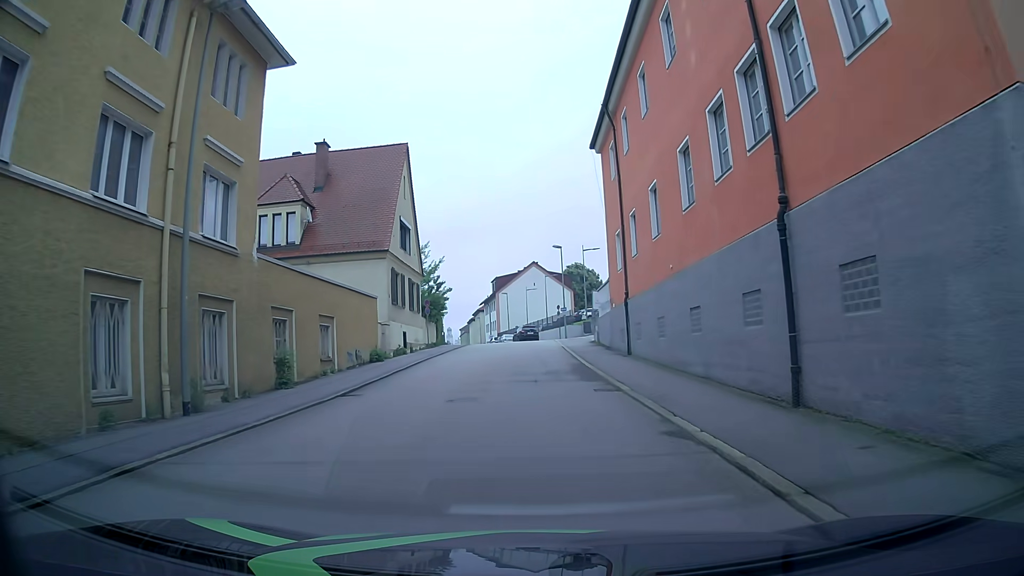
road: residential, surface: asphalt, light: Day
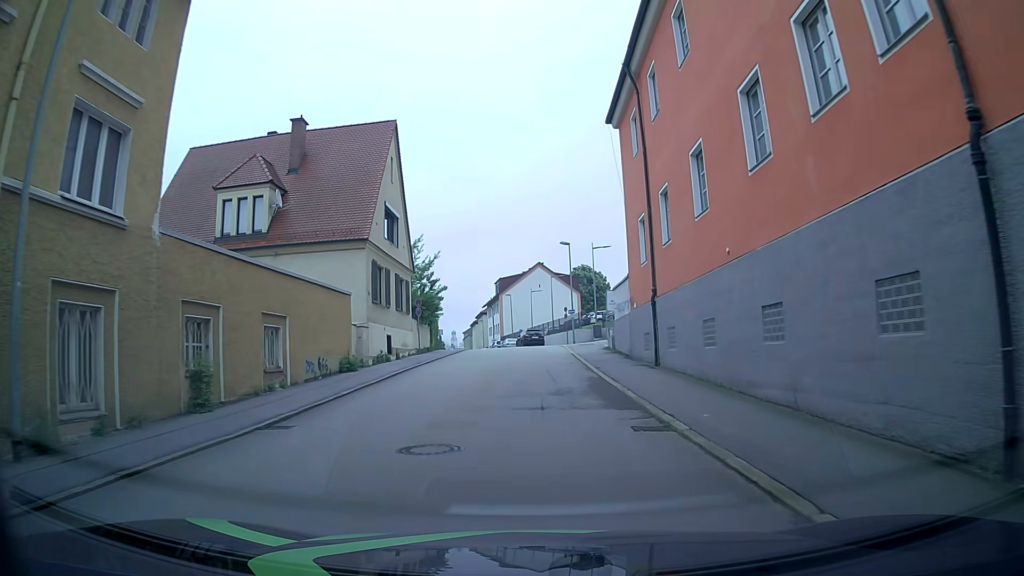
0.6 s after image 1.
(0.0, +4.9) m; 0°
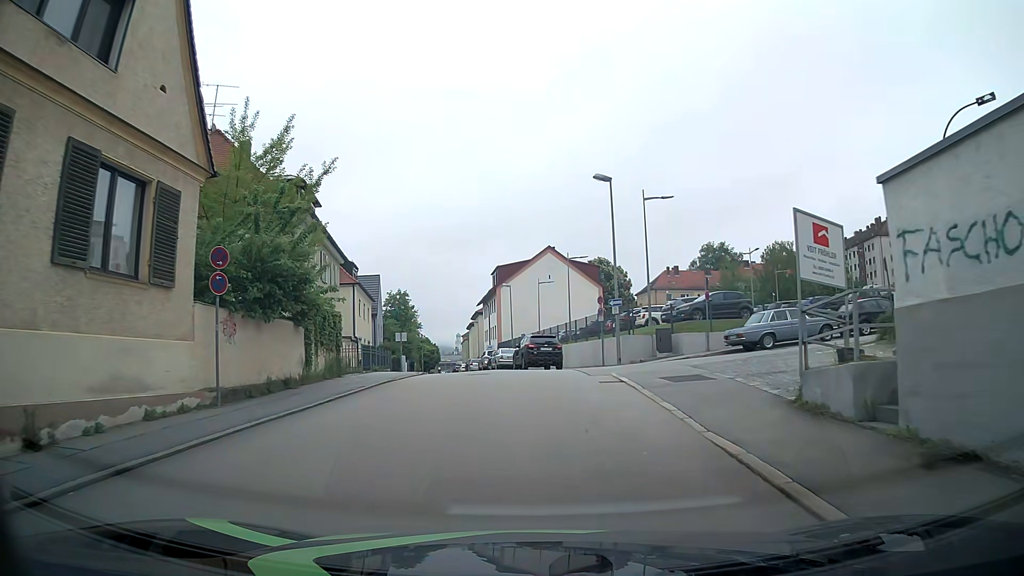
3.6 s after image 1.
(-0.4, +24.3) m; -2°
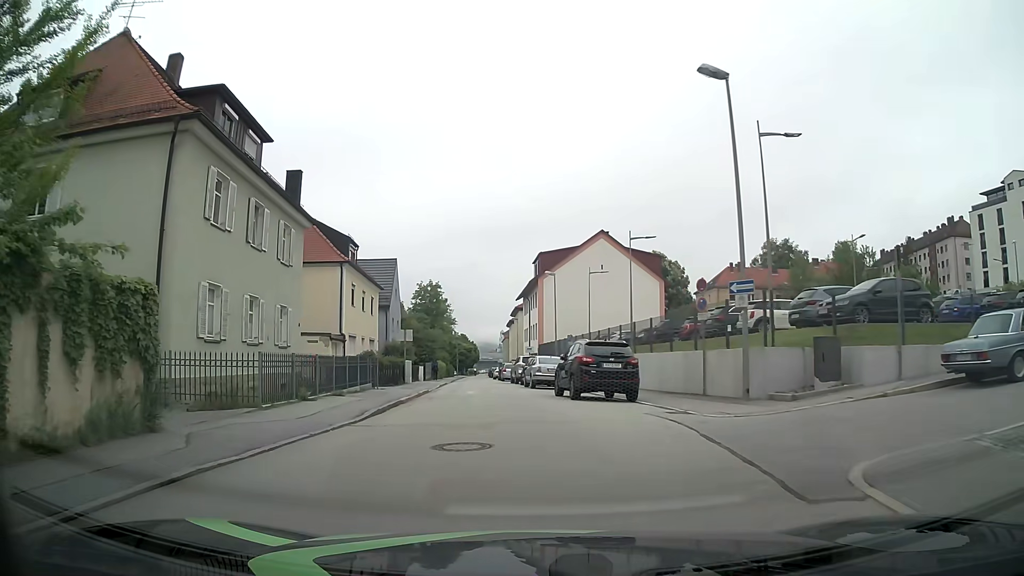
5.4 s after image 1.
(-0.1, +12.7) m; -3°
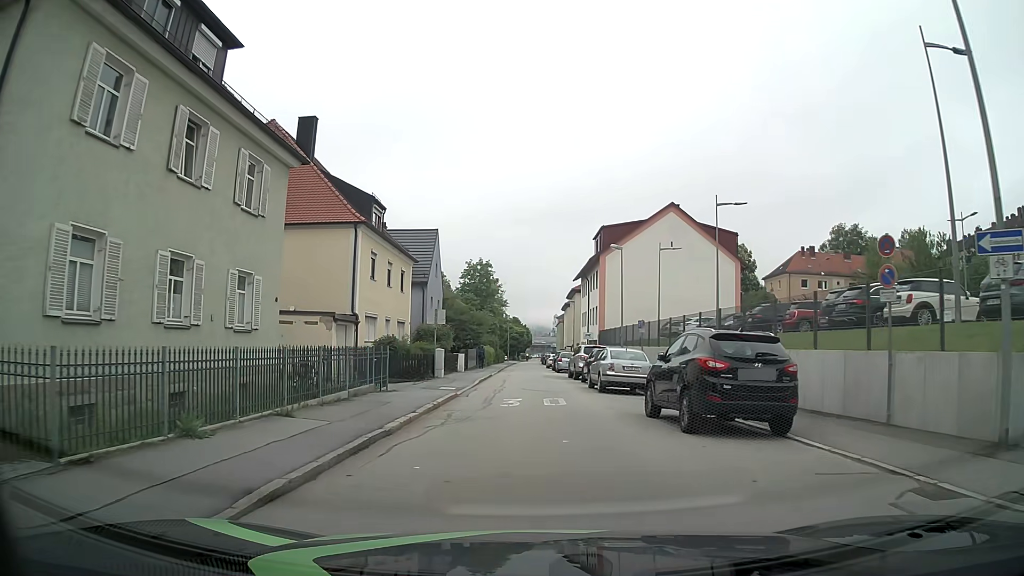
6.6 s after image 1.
(-0.4, +7.8) m; -5°
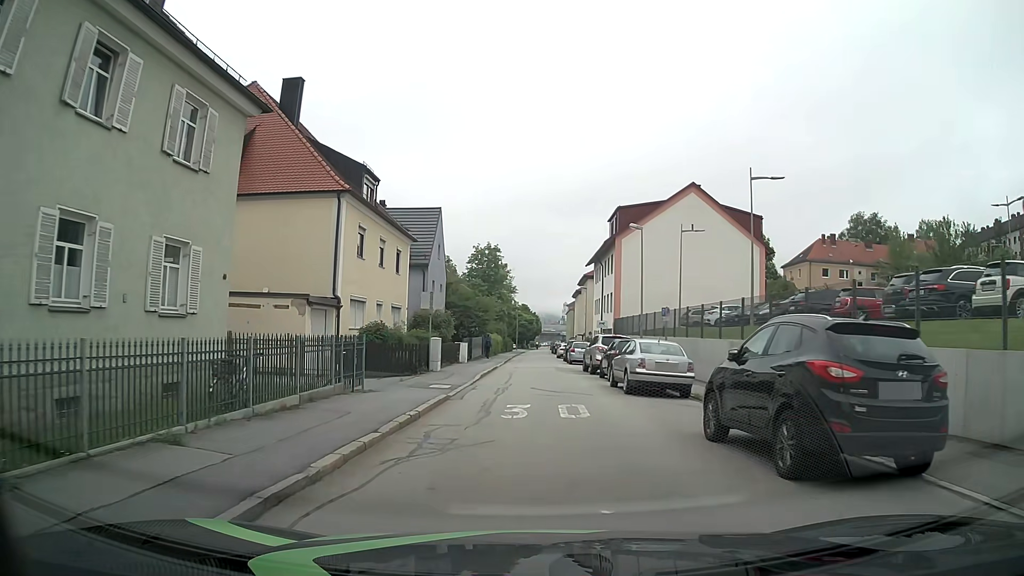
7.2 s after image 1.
(0.0, +4.0) m; 0°
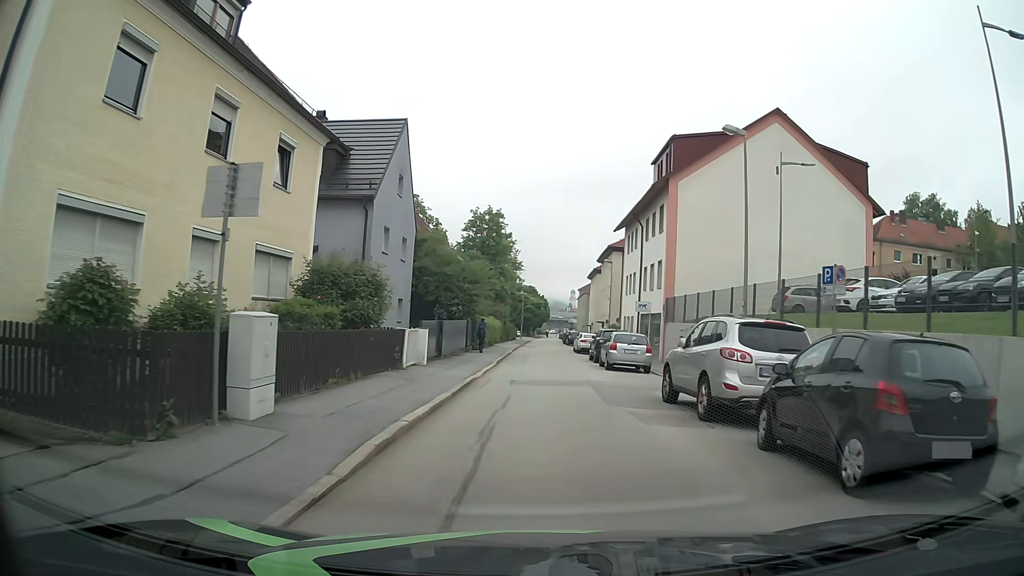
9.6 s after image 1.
(-0.1, +17.7) m; -1°
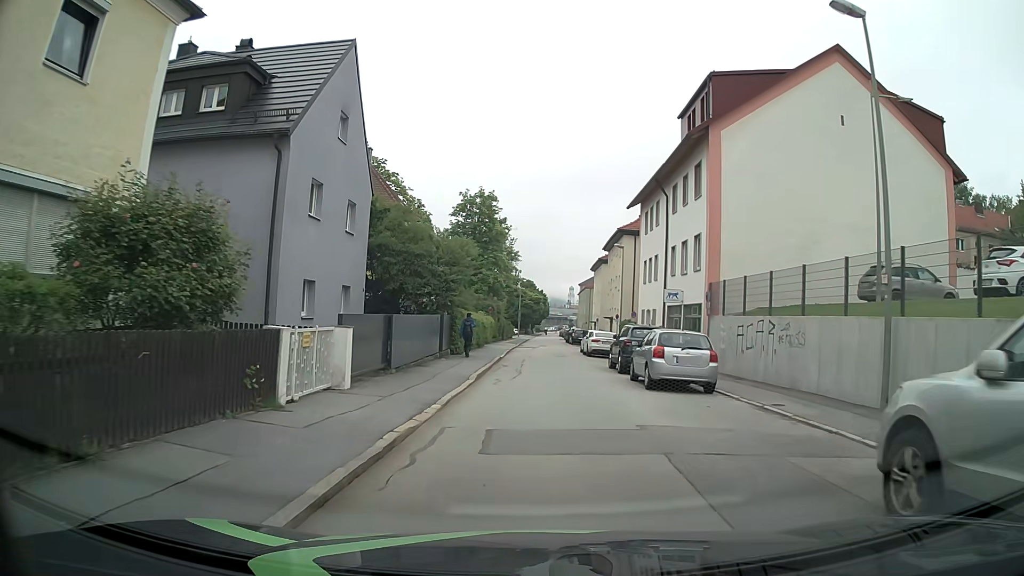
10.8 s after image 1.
(+0.2, +9.2) m; +1°
